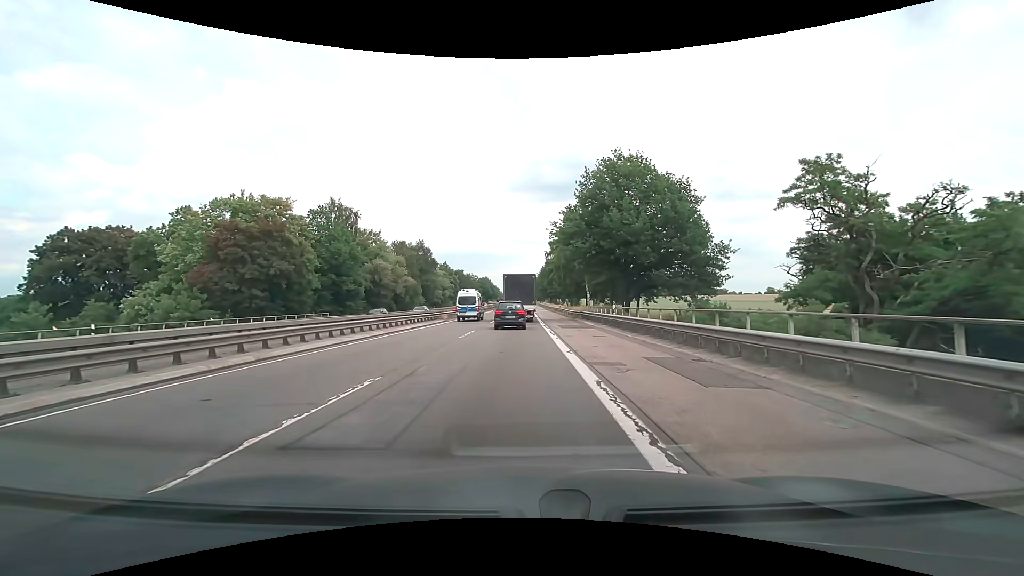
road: motorway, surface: asphalt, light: Day
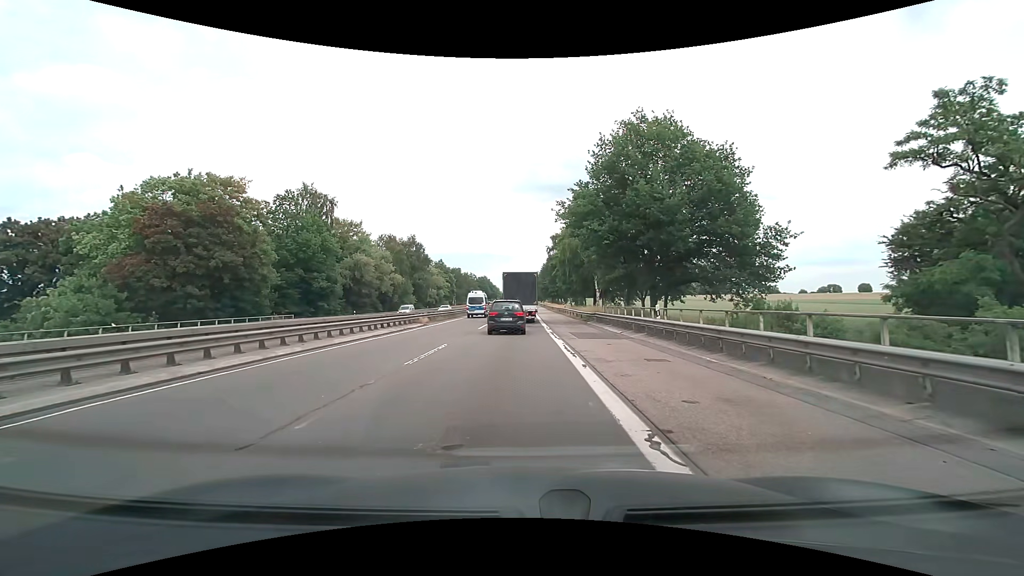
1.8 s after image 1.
(0.0, +9.5) m; 0°
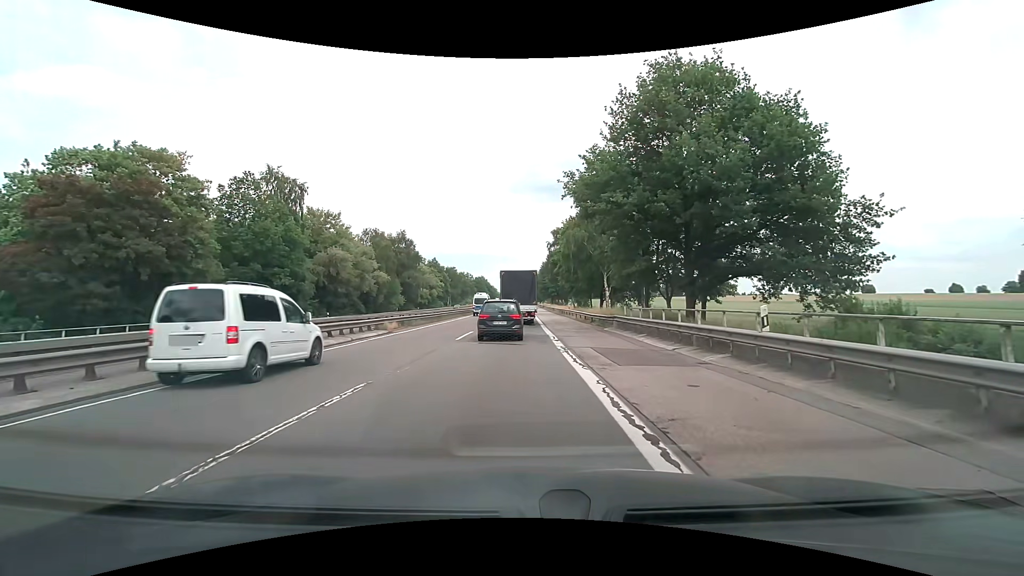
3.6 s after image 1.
(0.0, +8.8) m; 0°
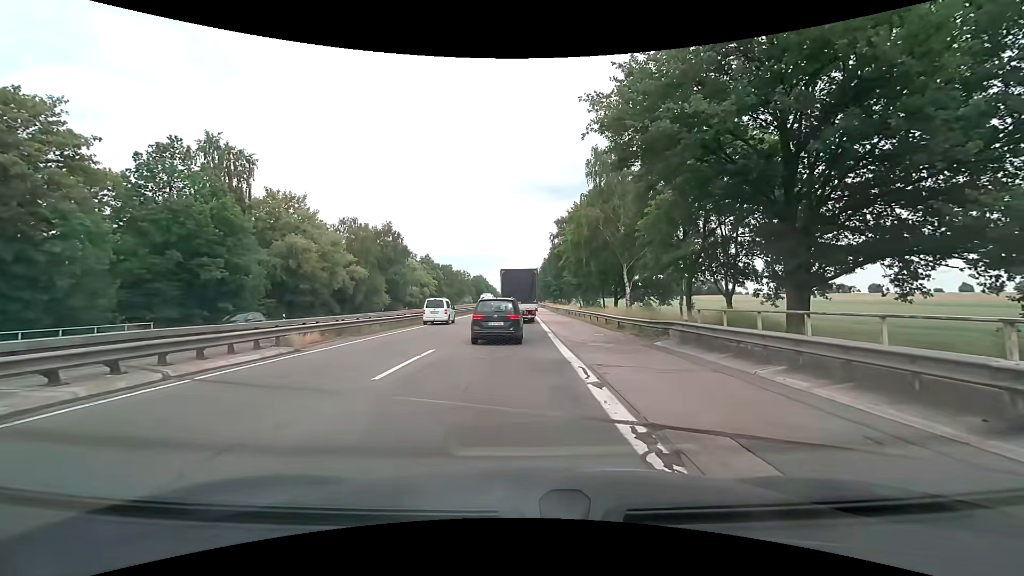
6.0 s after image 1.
(0.0, +11.1) m; 0°
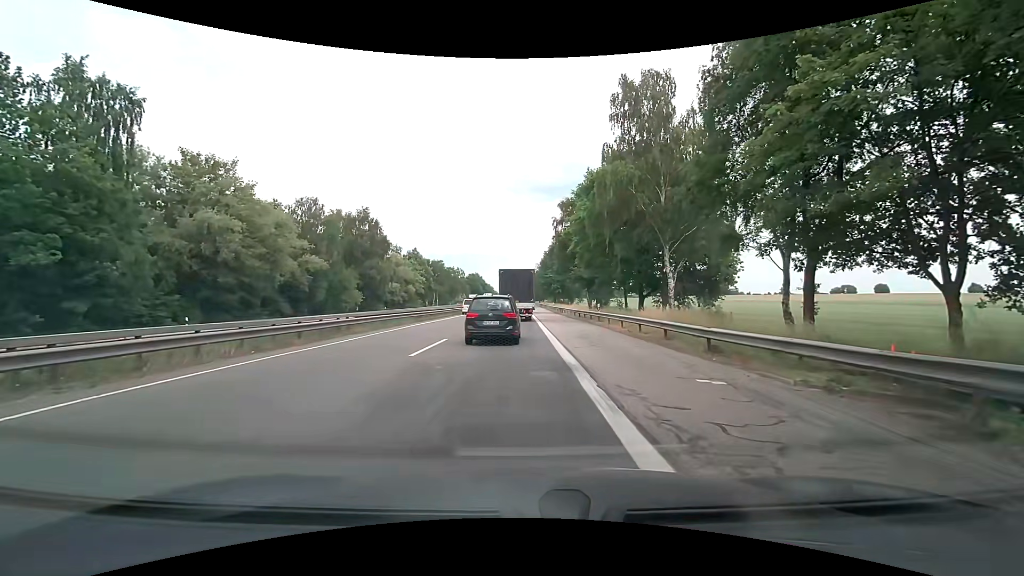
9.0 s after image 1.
(+0.1, +14.0) m; +1°
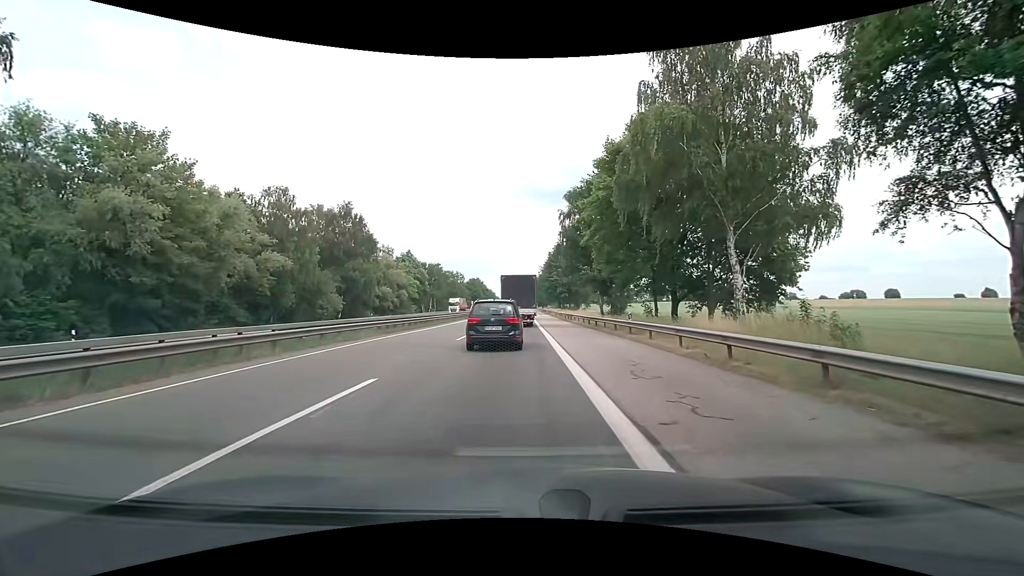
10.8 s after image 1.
(0.0, +9.4) m; -1°
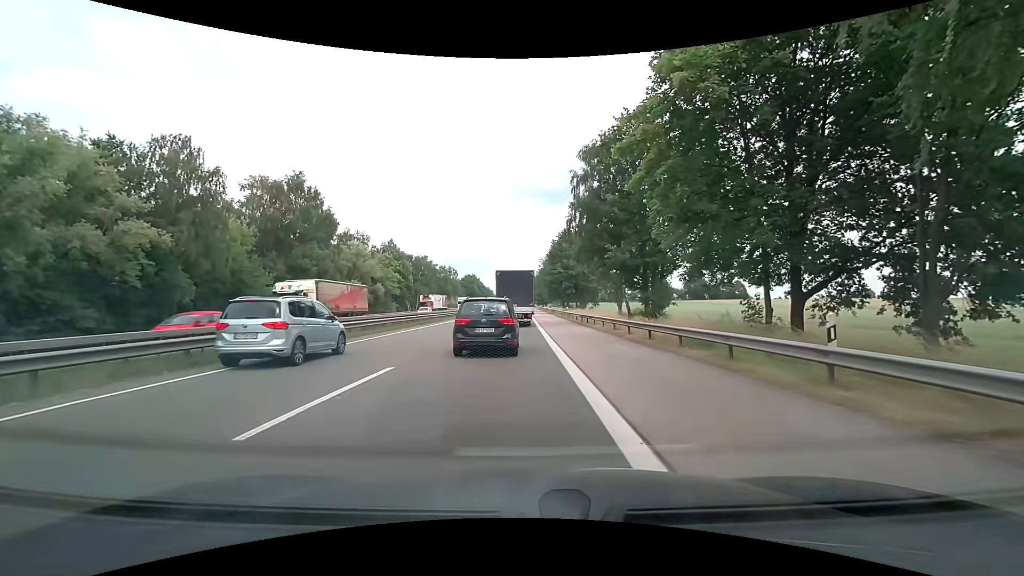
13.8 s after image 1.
(+0.2, +16.2) m; 0°
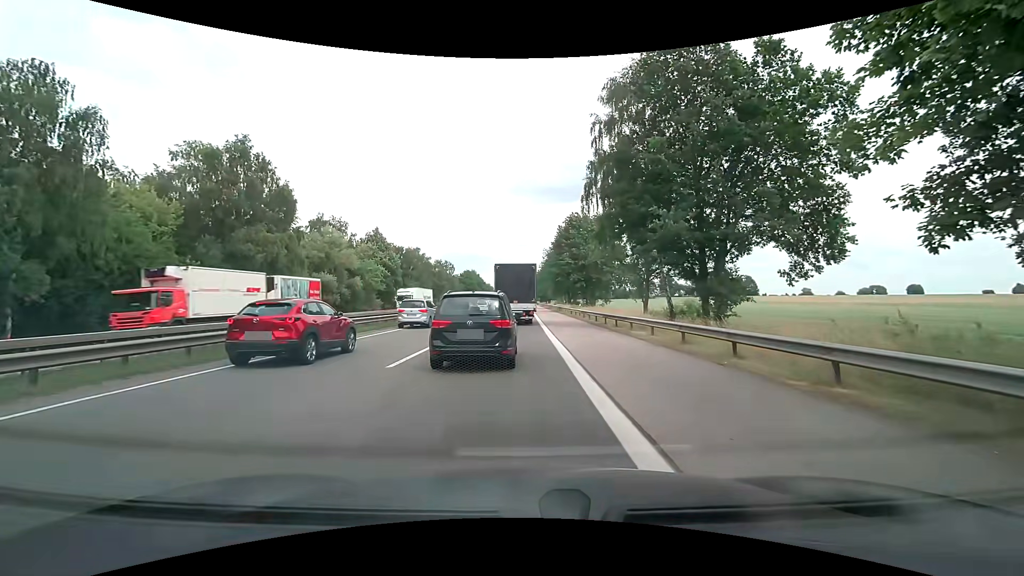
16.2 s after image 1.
(0.0, +12.0) m; 0°
(0, +10) (0, +20) (0, +30) (0, +40) (0, +50) (0, +60) (0, +70) (0, +80) (0, +90) (0, +100) m
